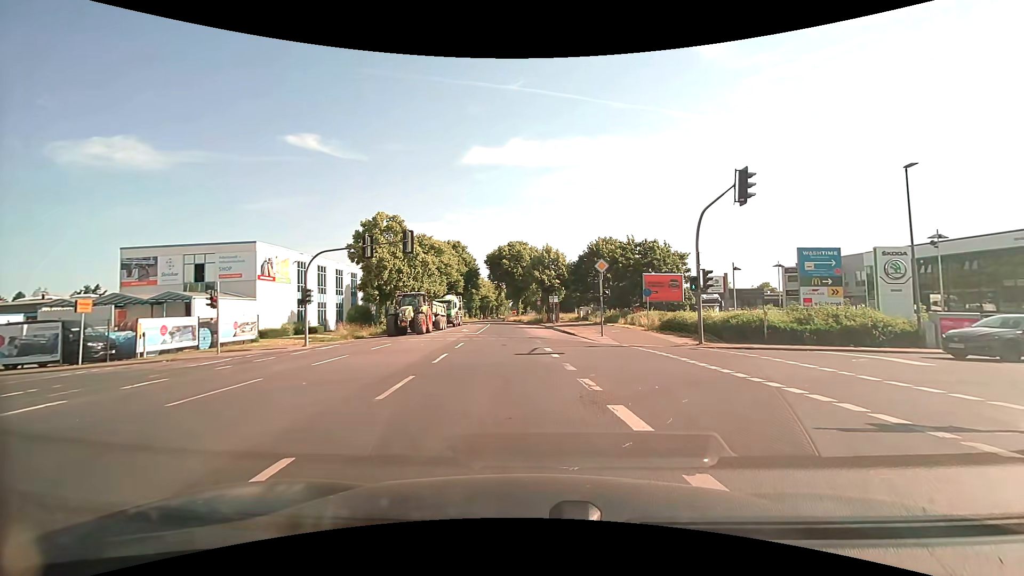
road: secondary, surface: asphalt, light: Day
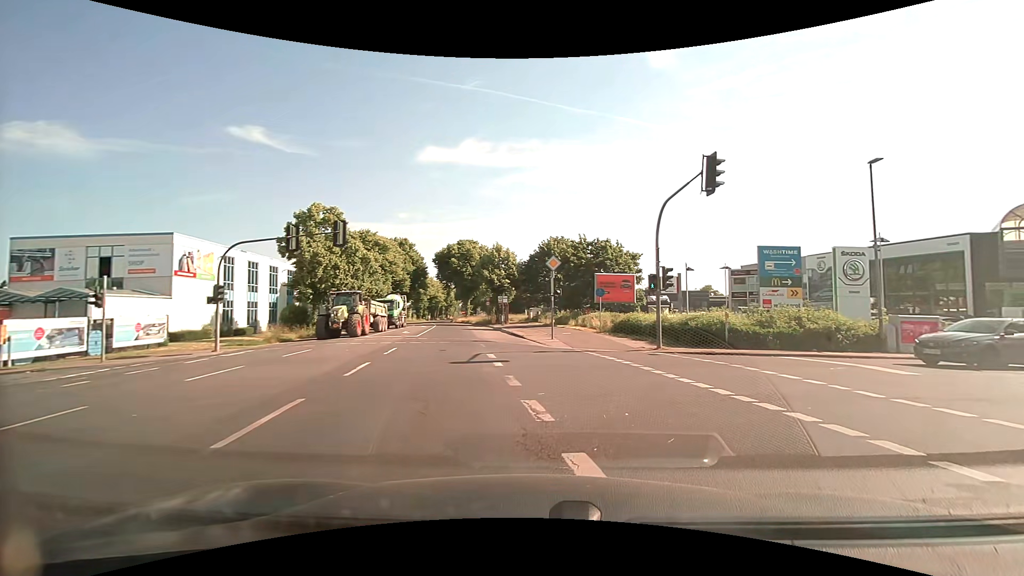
(+0.1, +2.6) m; +5°
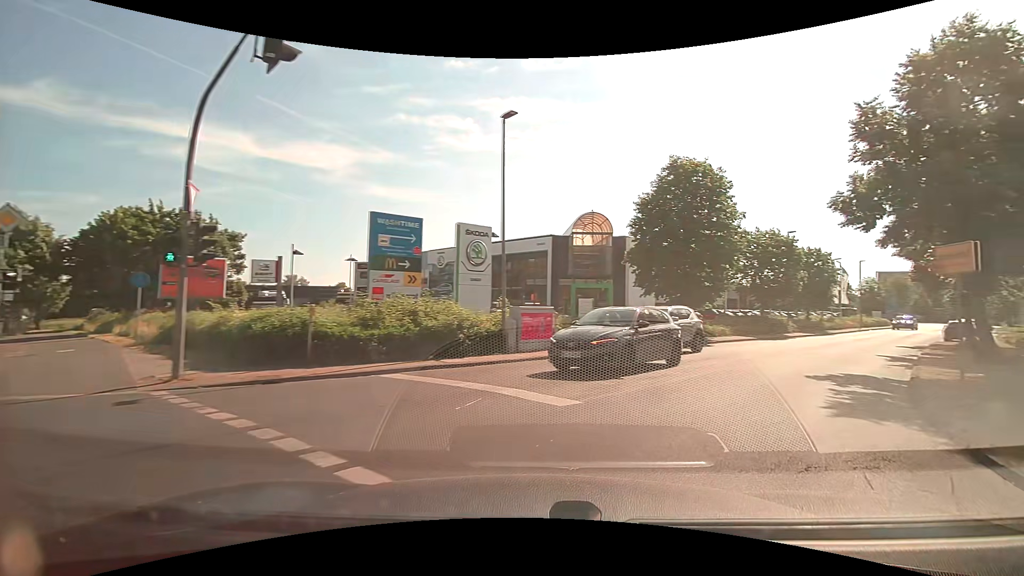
(+2.9, +8.4) m; +39°
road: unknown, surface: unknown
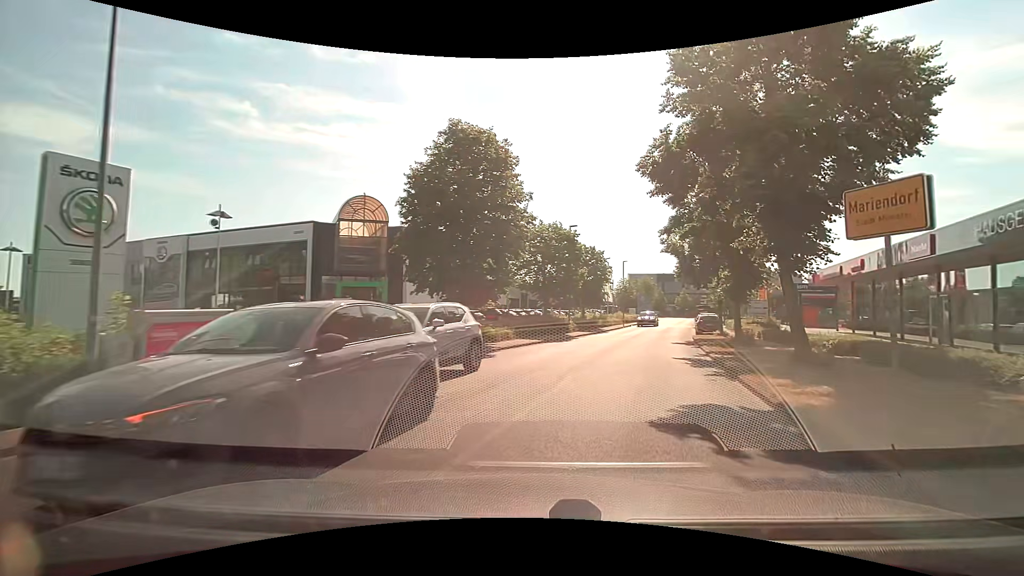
(+1.8, +6.8) m; +25°
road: unclassified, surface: asphalt
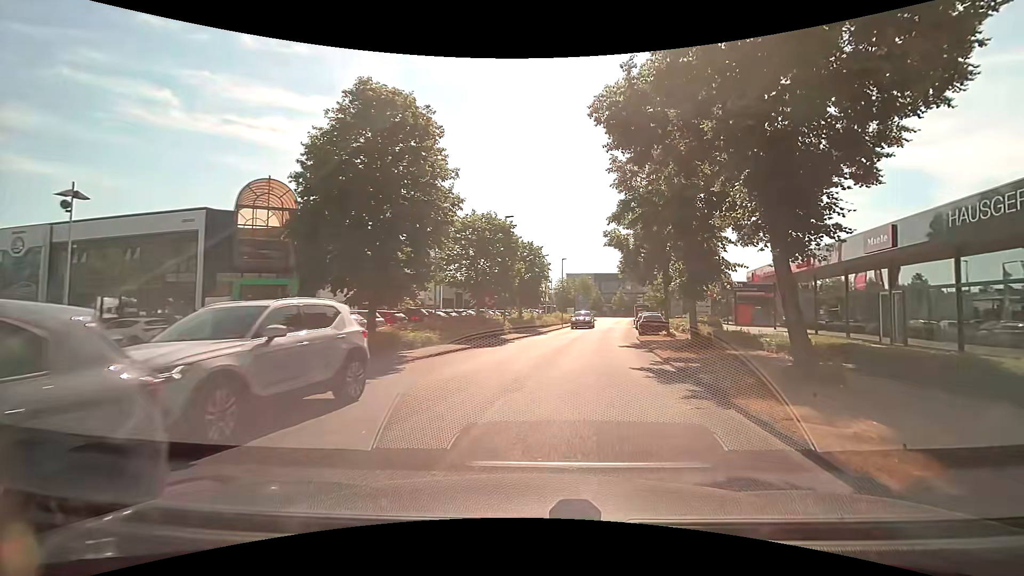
(+0.3, +3.9) m; +7°
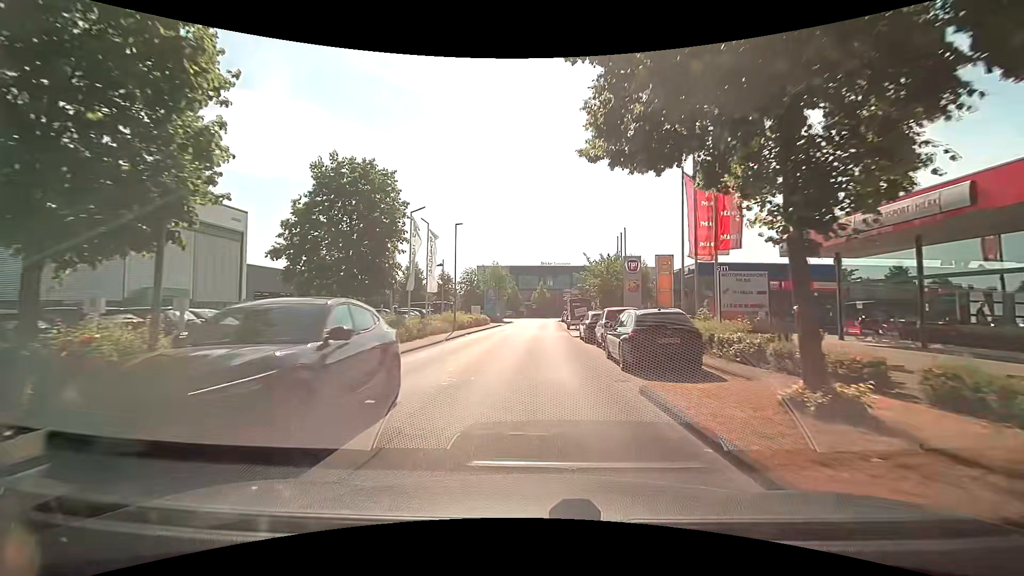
(+3.0, +23.6) m; +10°
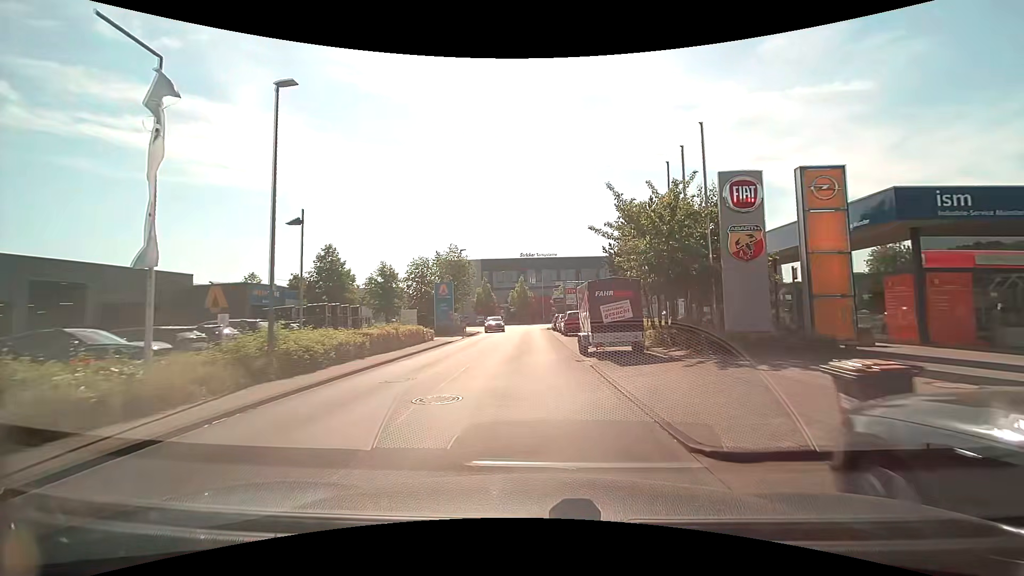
(+0.4, +23.5) m; +2°
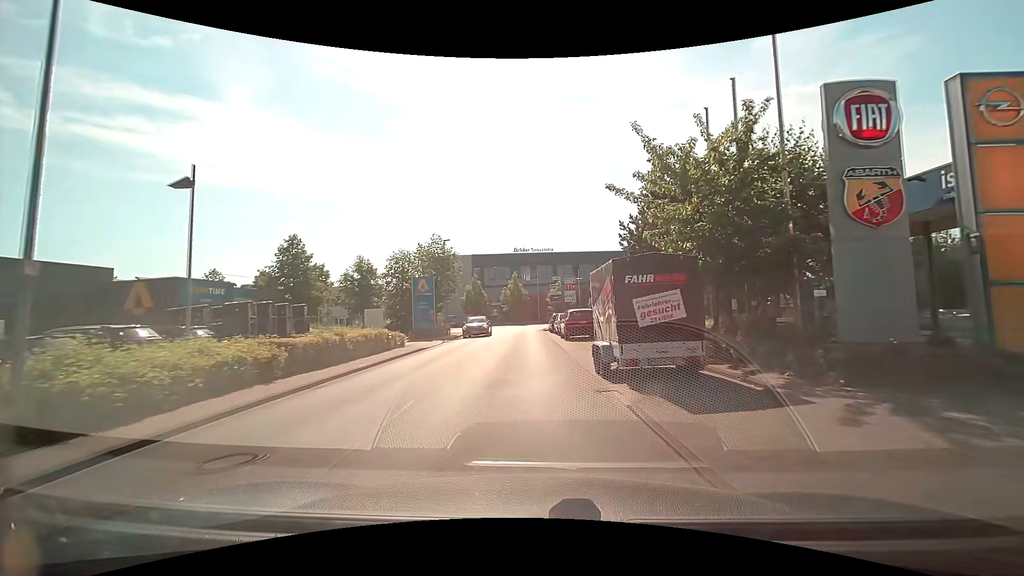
(+0.1, +6.0) m; +1°
